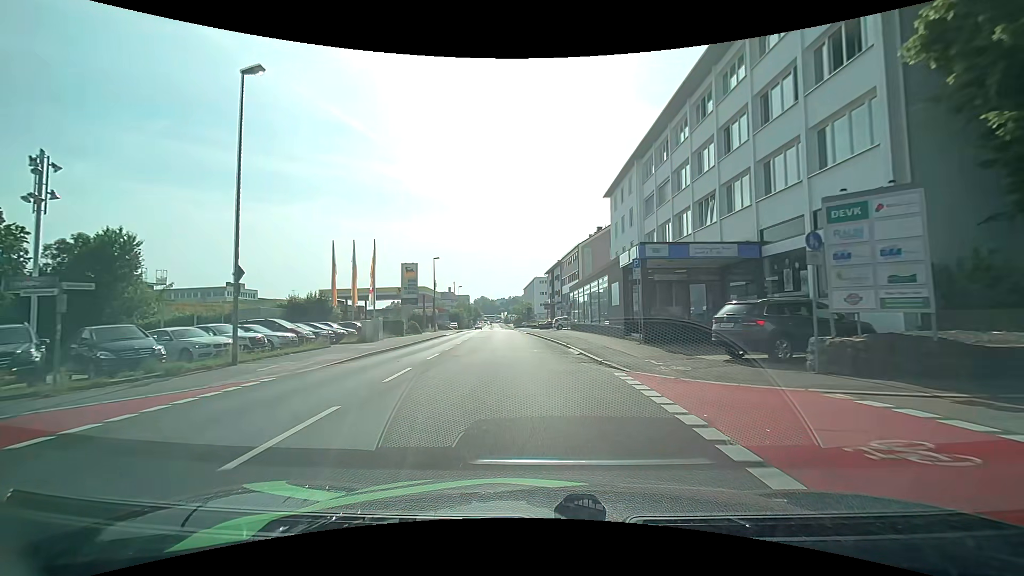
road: tertiary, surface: asphalt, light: Day
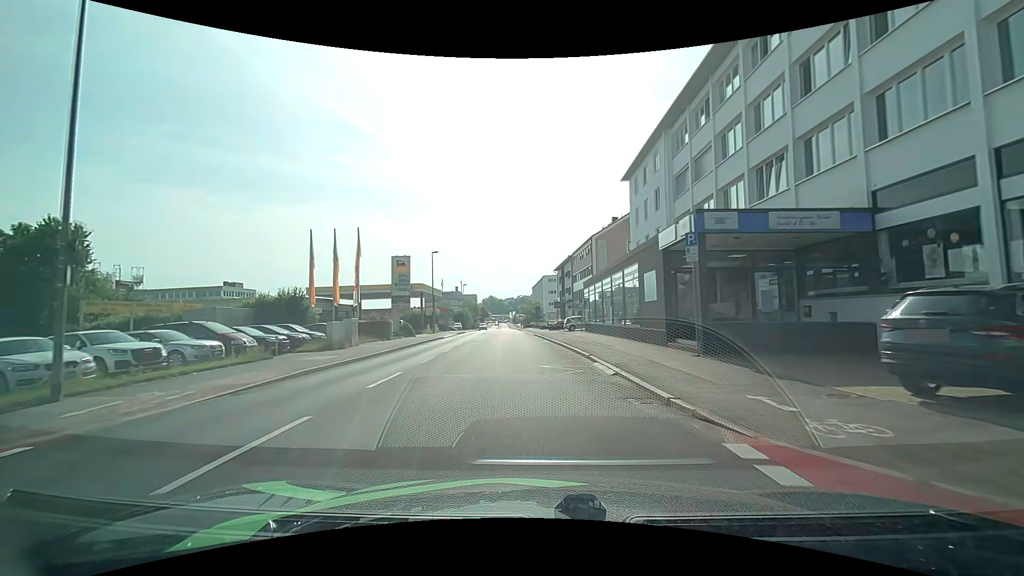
(0.0, +6.6) m; -1°
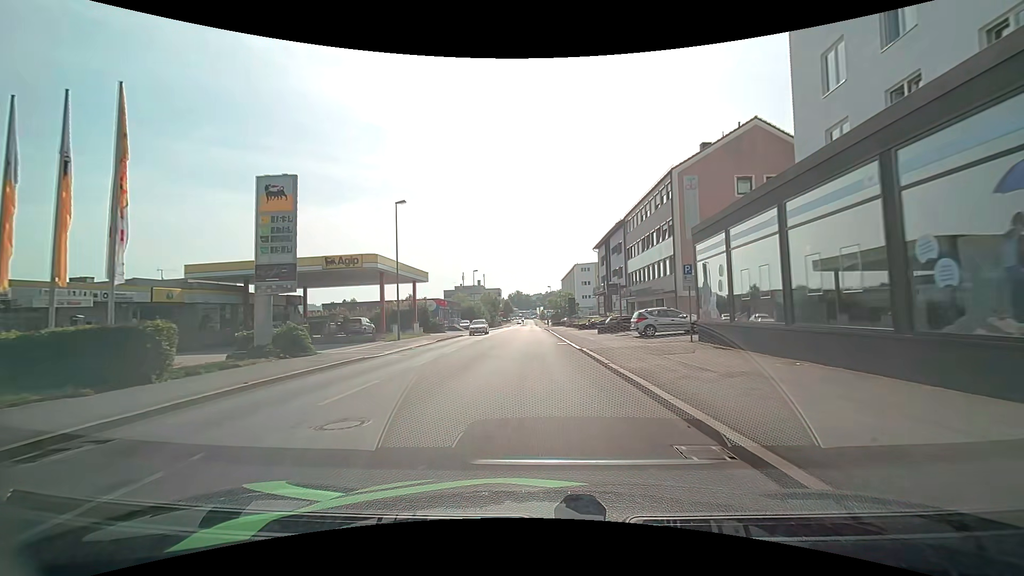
(-0.9, +26.3) m; -3°
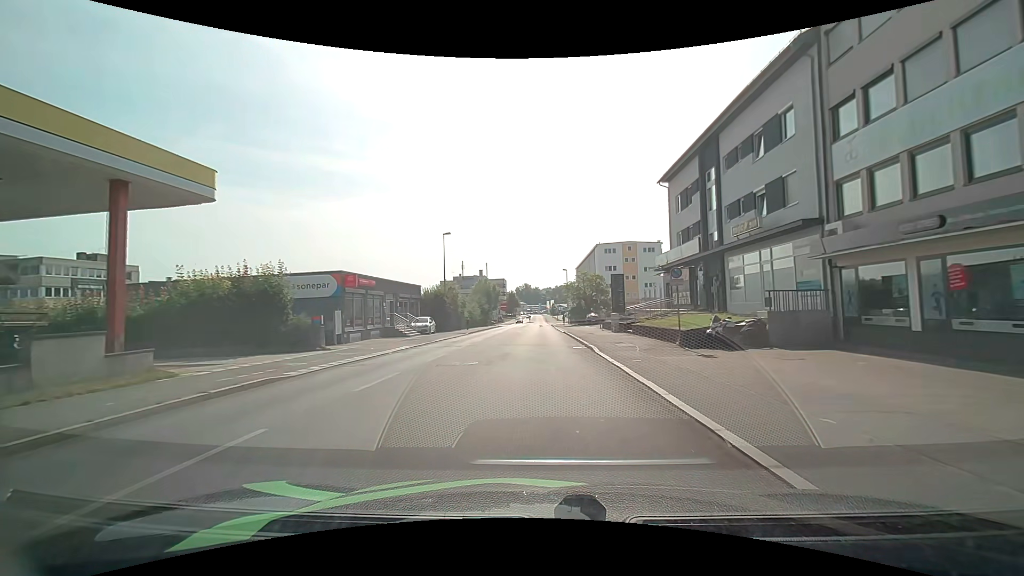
(-0.6, +35.4) m; -2°
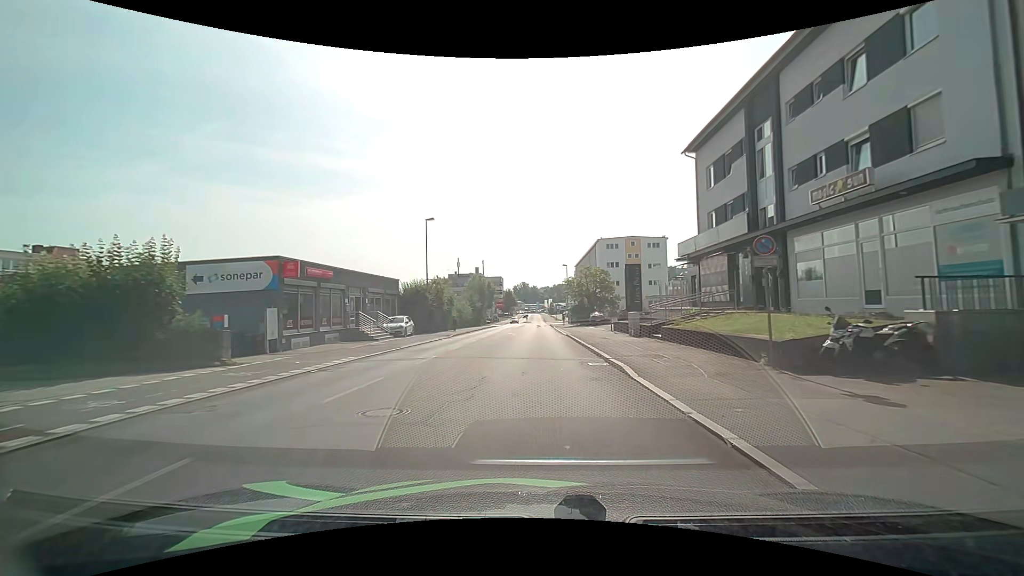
(0.0, +7.2) m; 0°
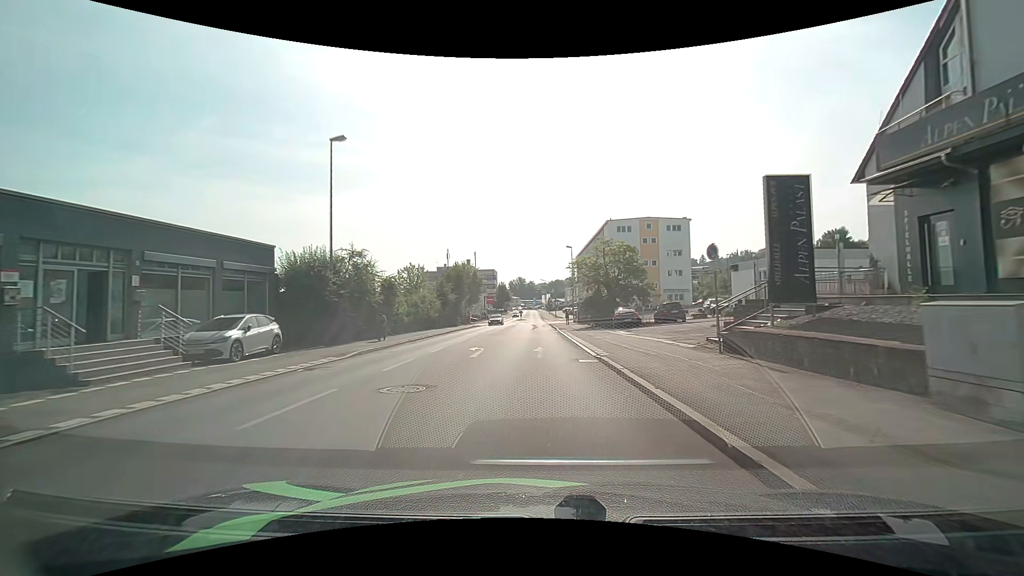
(+0.2, +20.0) m; +1°
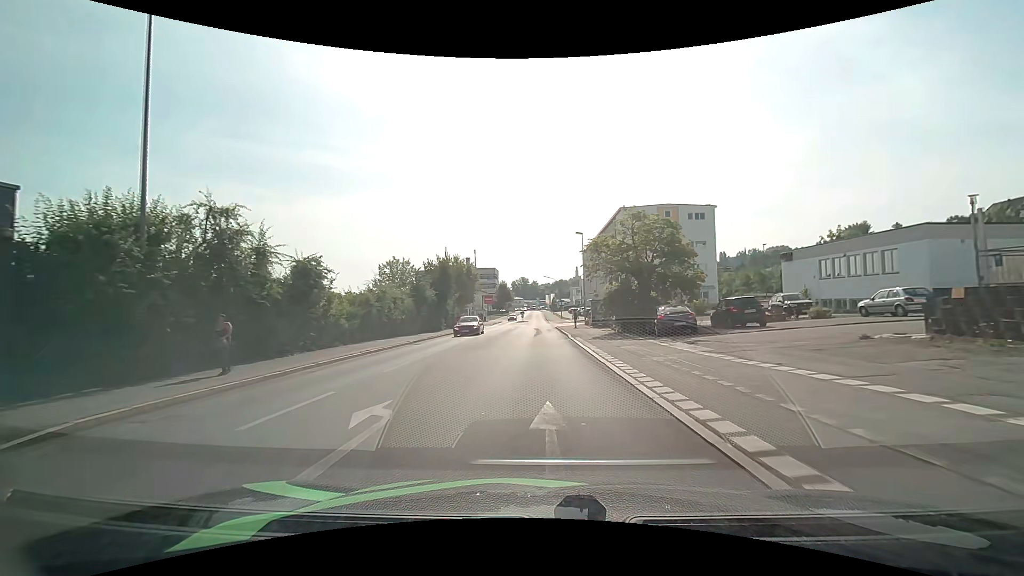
(0.0, +12.0) m; 0°
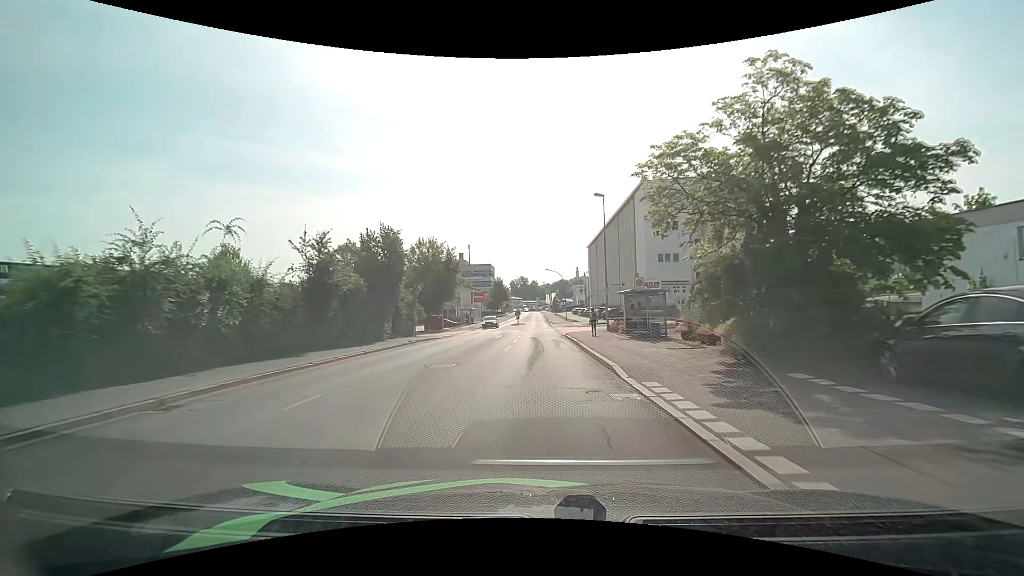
(-0.2, +18.3) m; -1°
(0, +10) (0, +20) (0, +30) (0, +40) (0, +50) (0, +60) (0, +70) (0, +80) (0, +90) (0, +100) m
